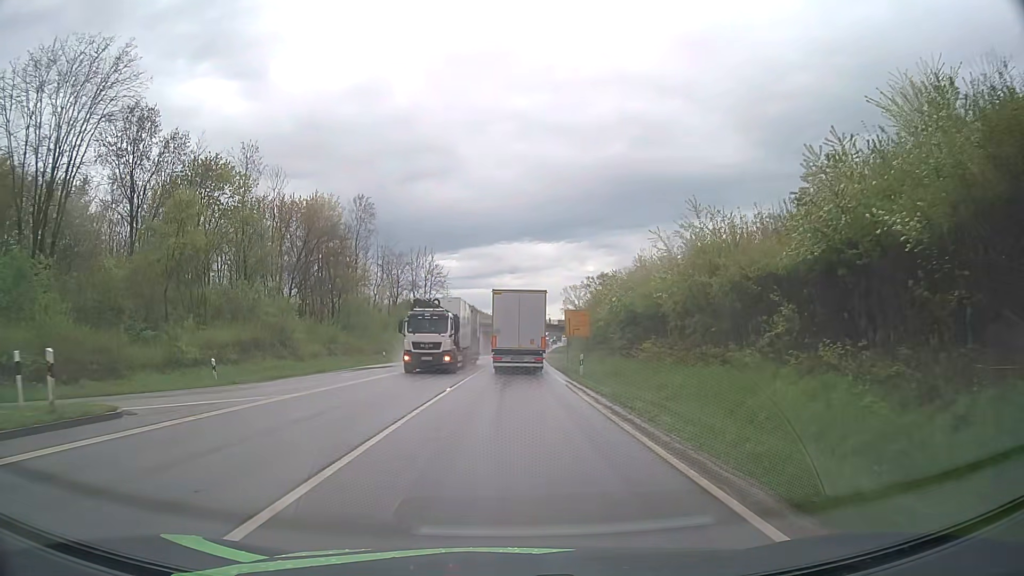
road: primary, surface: asphalt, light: Day
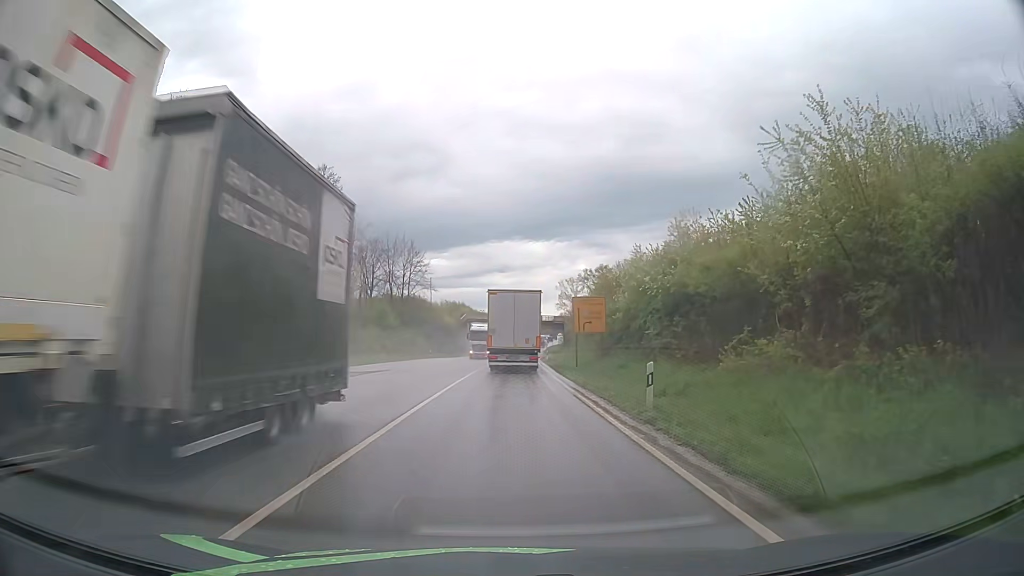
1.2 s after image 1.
(+0.1, +14.9) m; +1°
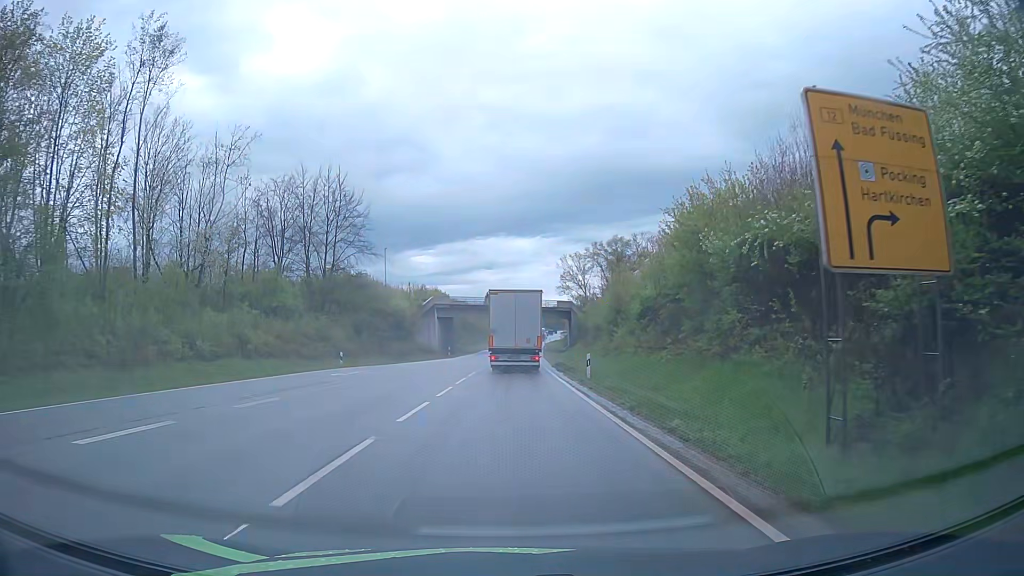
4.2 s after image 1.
(+0.3, +38.5) m; +1°
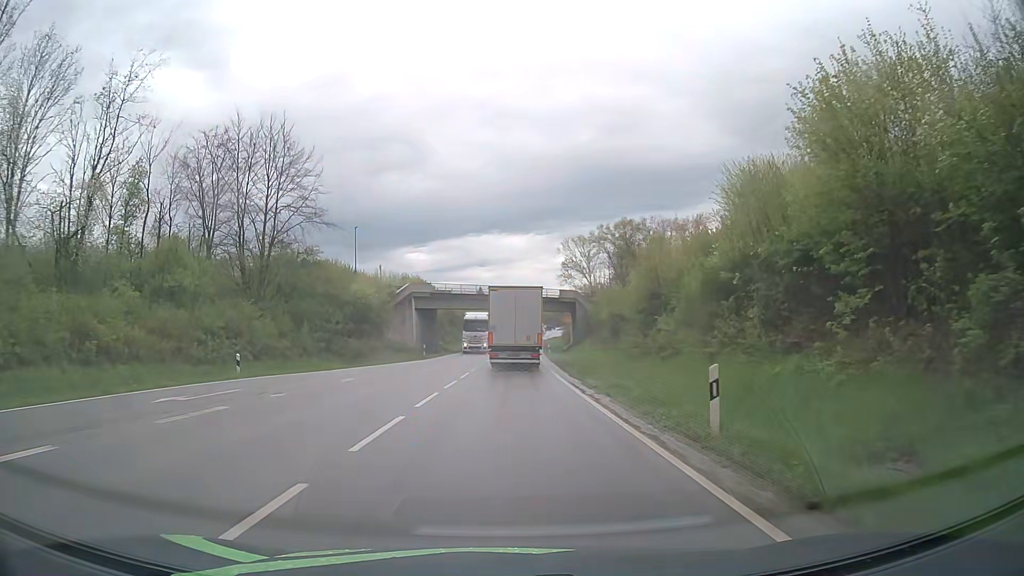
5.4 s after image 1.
(+0.1, +15.5) m; +1°
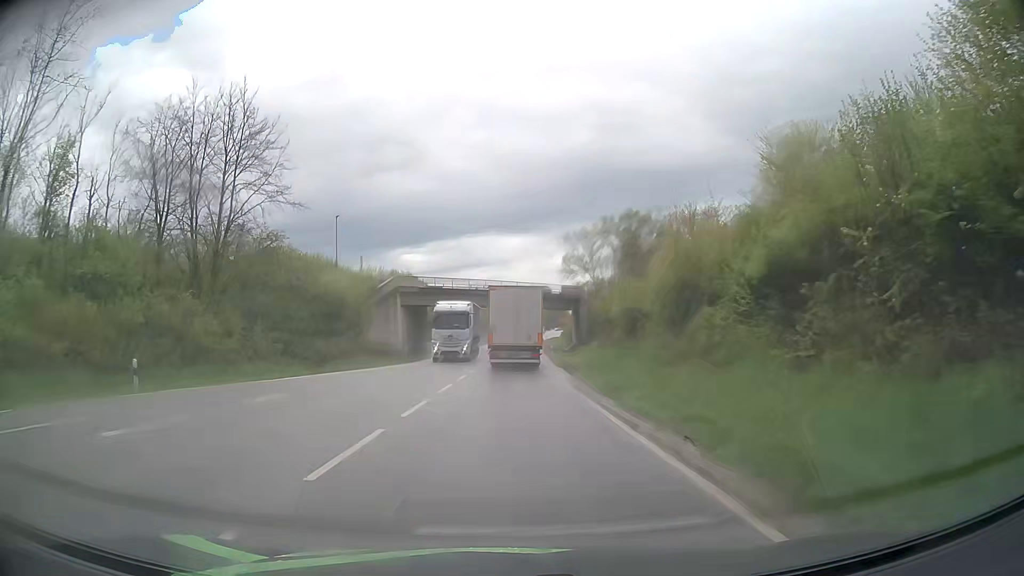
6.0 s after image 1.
(0.0, +7.7) m; 0°
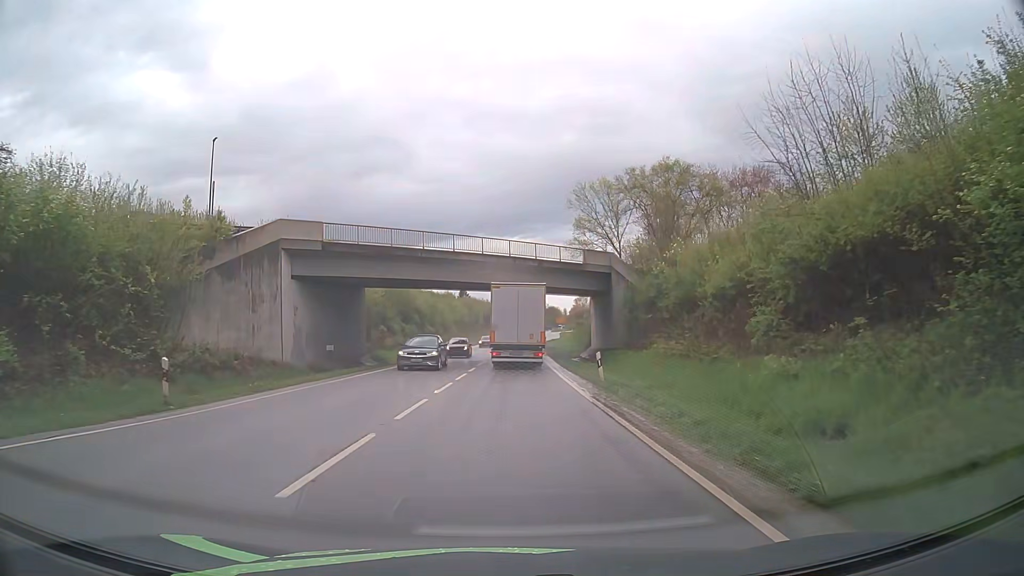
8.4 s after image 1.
(+0.3, +30.5) m; +1°
(0, +10) (0, +20) (0, +30) (0, +40) (+1, +50) (+1, +60) (+1, +70) (+2, +80) (+2, +90) (+3, +100) m
